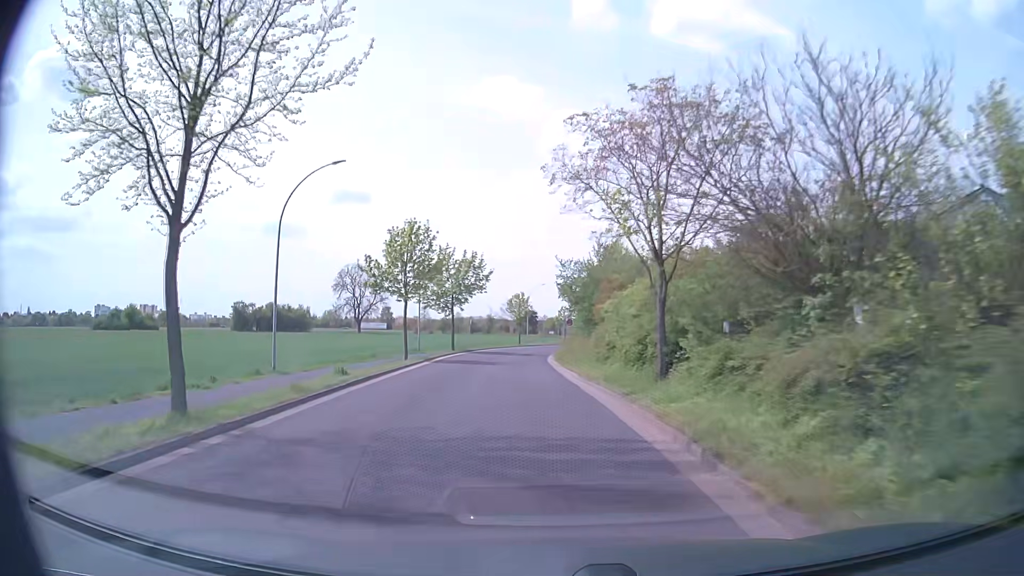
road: unclassified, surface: asphalt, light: Day
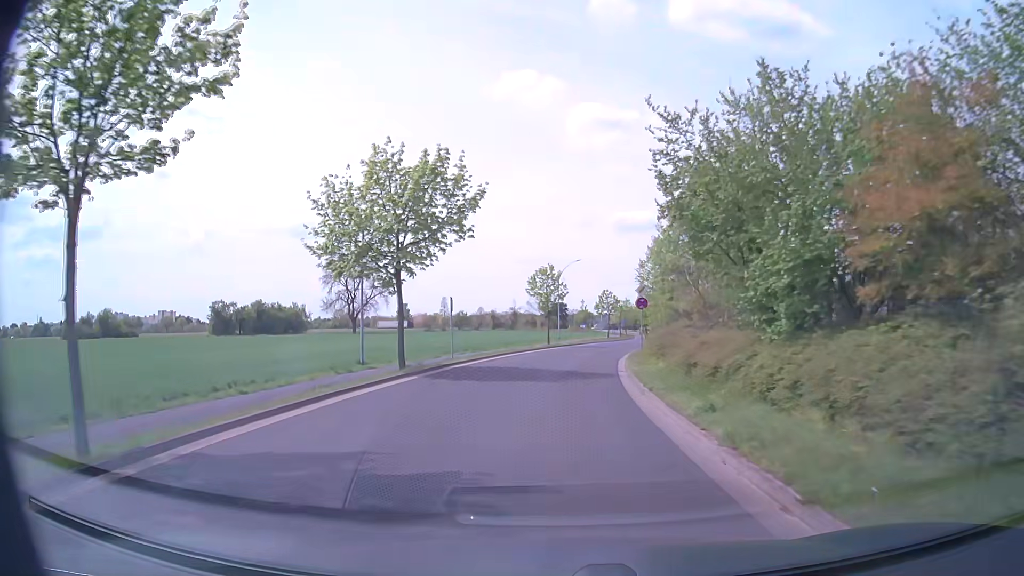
(-1.3, +26.9) m; -2°
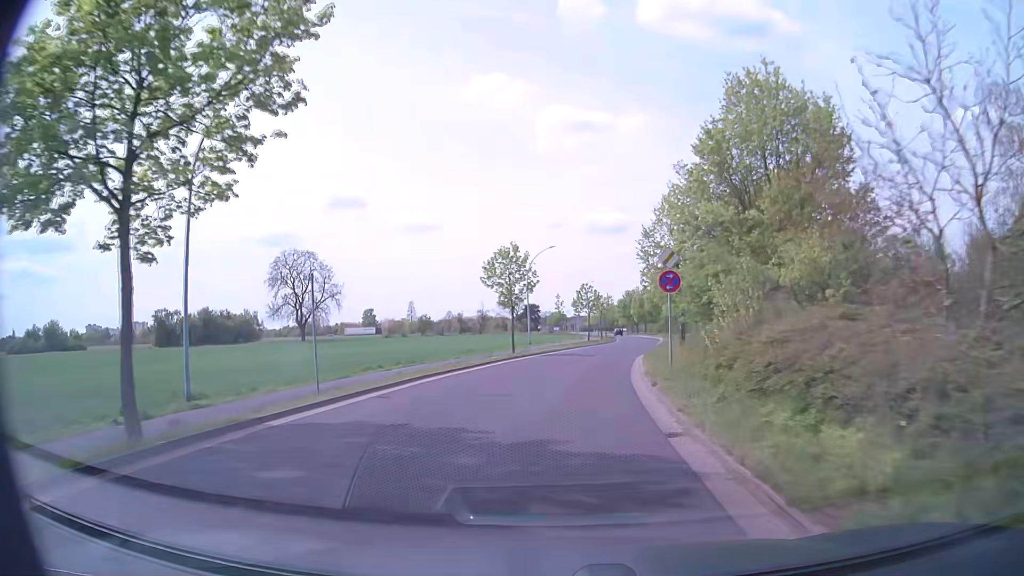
(+0.3, +13.9) m; +2°
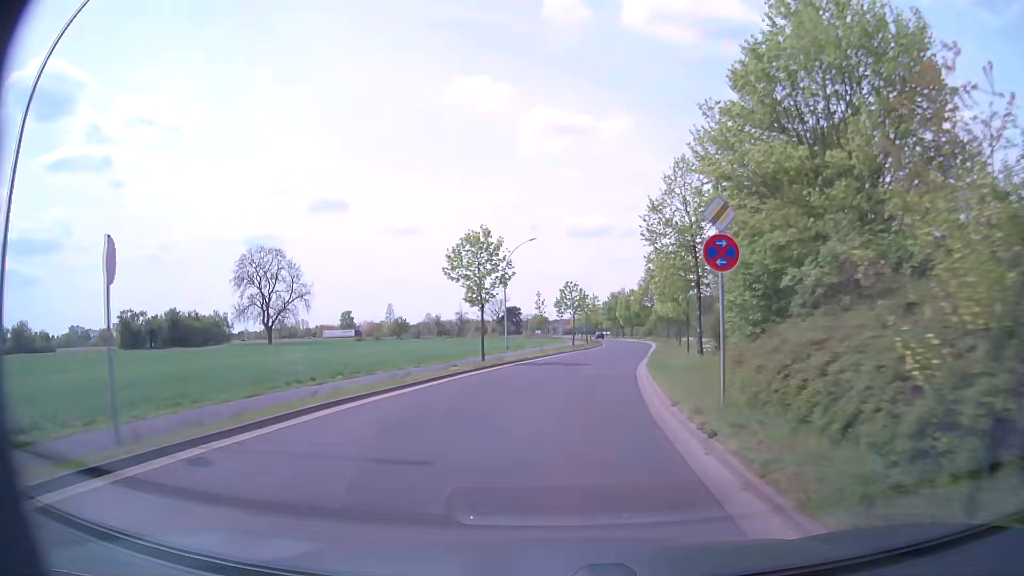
(+0.1, +7.1) m; +2°
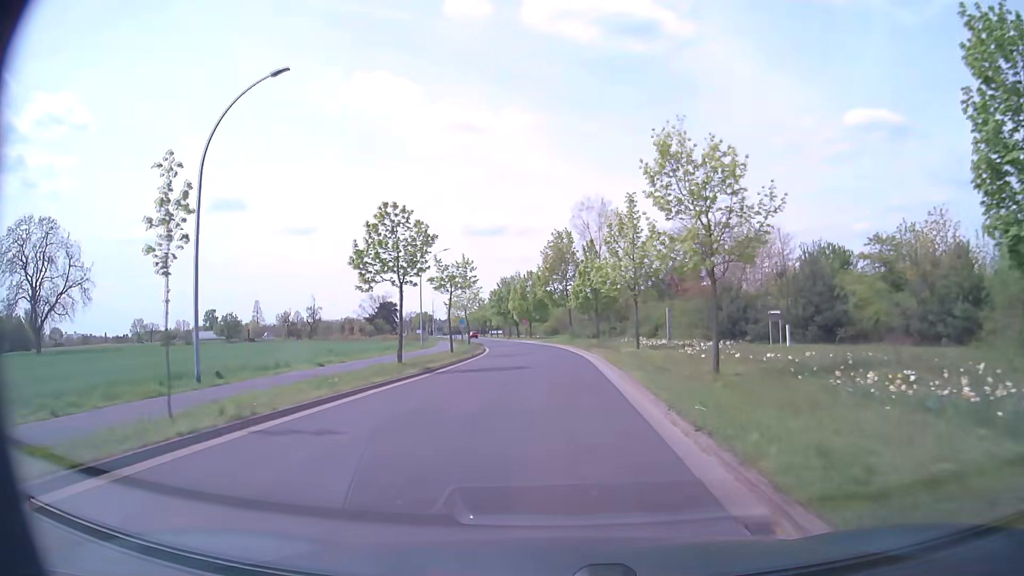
(+3.1, +36.1) m; +9°
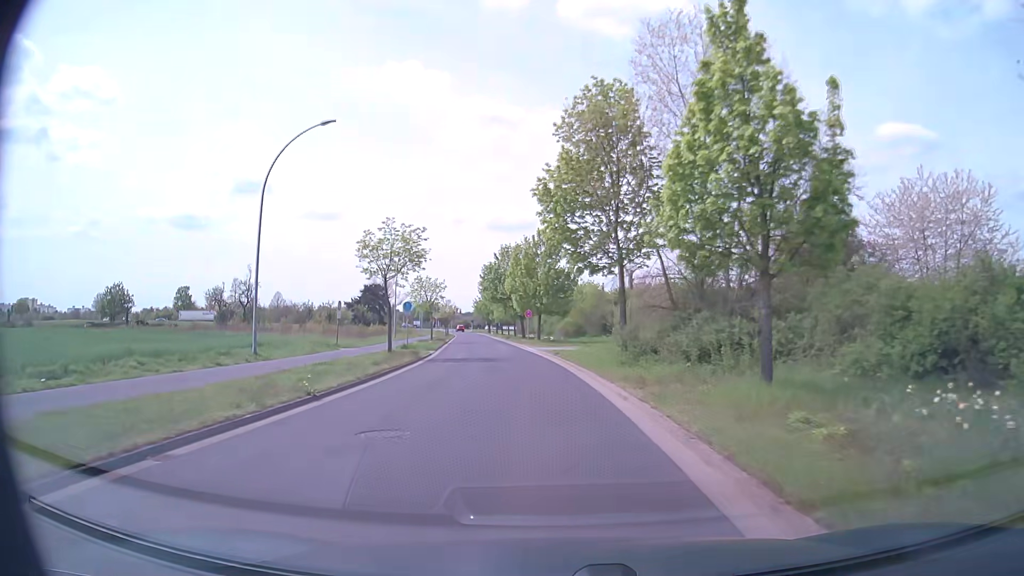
(-0.2, +37.6) m; -2°
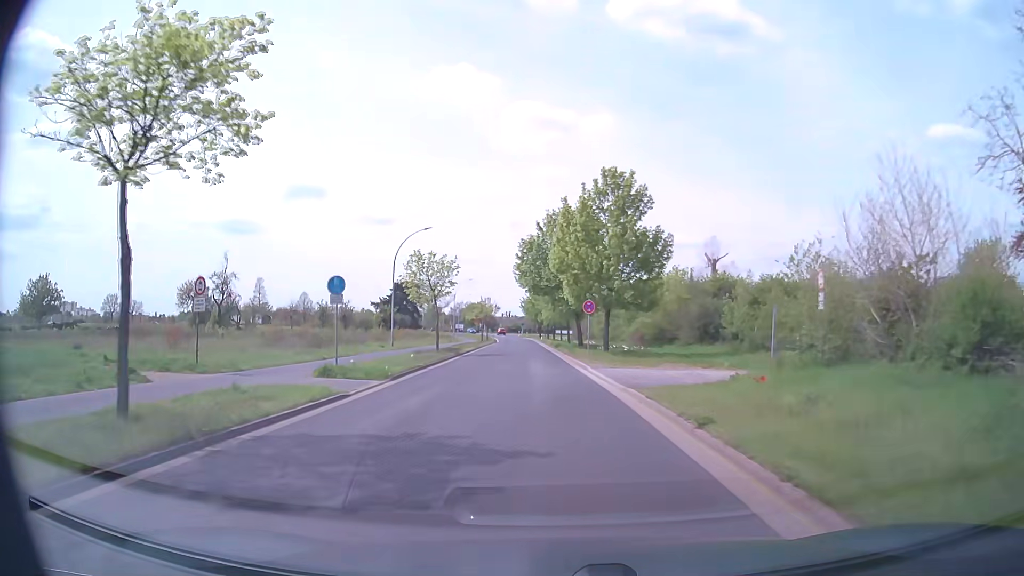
(-0.9, +22.8) m; -5°
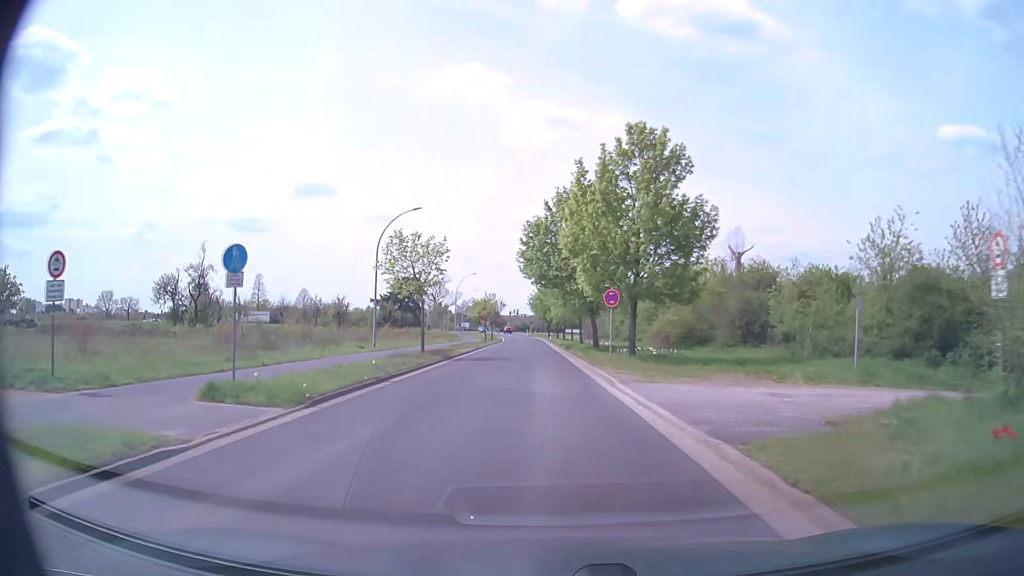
(0.0, +7.5) m; 0°
(0, +10) (0, +20) (-1, +30) (-1, +40) (-1, +50) (-2, +60) (-2, +70) (-2, +80) (-3, +90) (-3, +100) m
